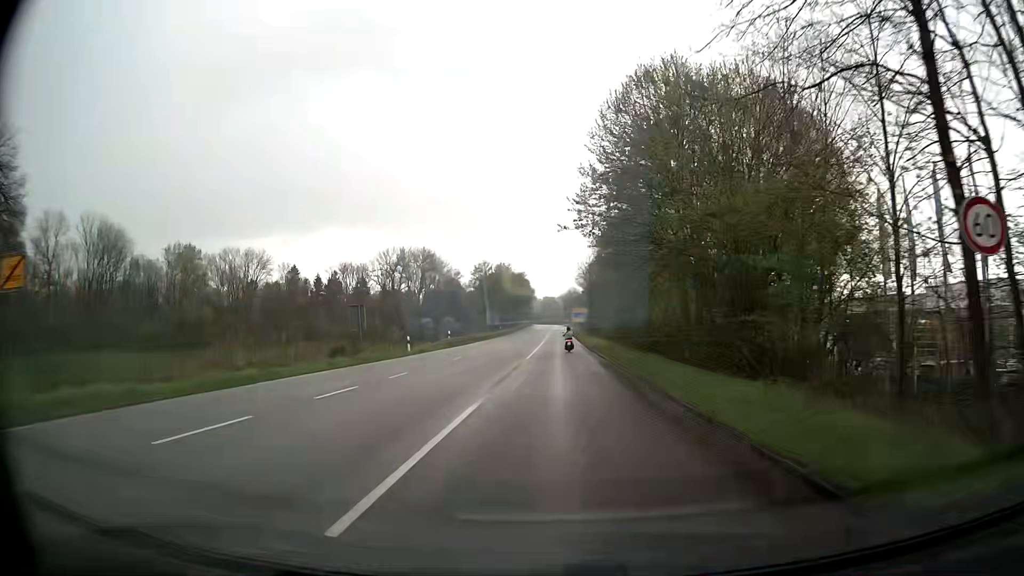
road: secondary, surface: asphalt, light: Day
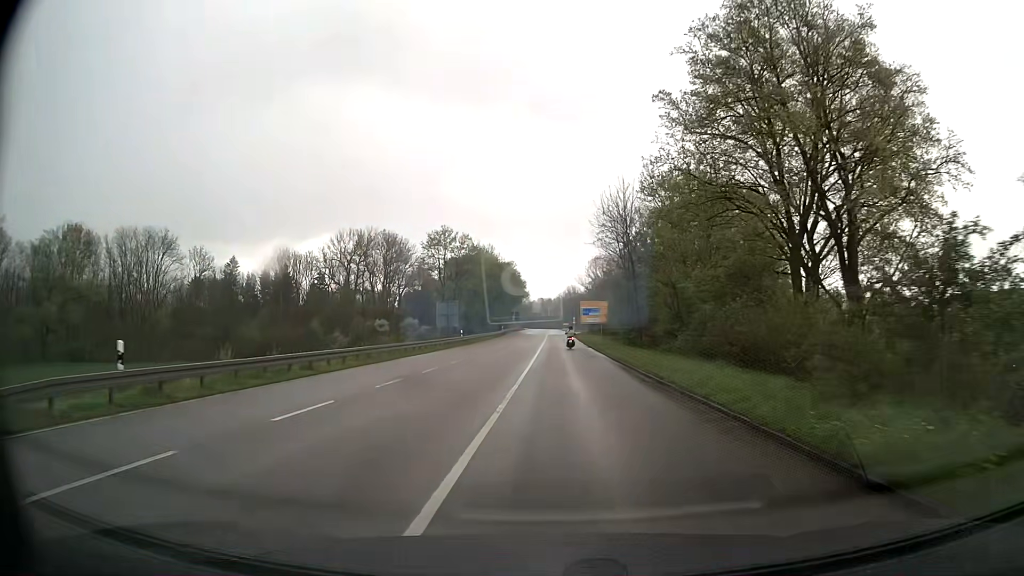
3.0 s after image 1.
(+0.1, +45.5) m; 0°
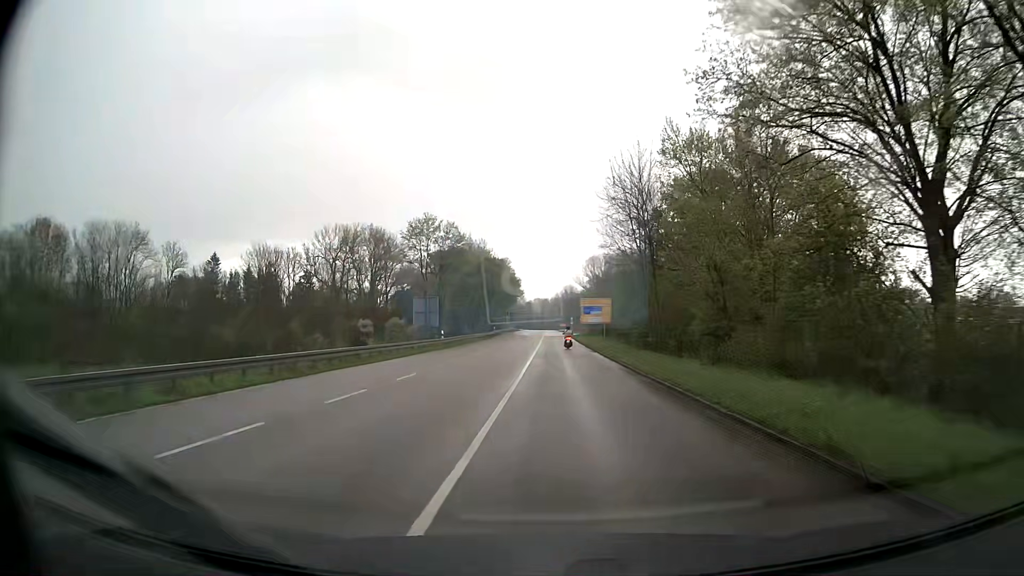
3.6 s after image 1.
(0.0, +9.4) m; 0°
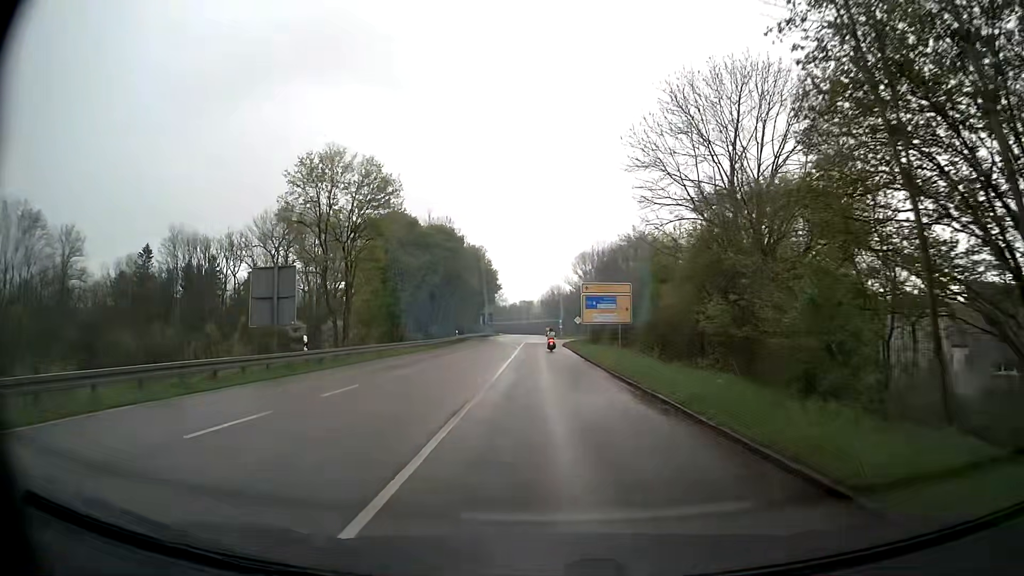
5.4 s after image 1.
(+0.4, +28.6) m; +1°
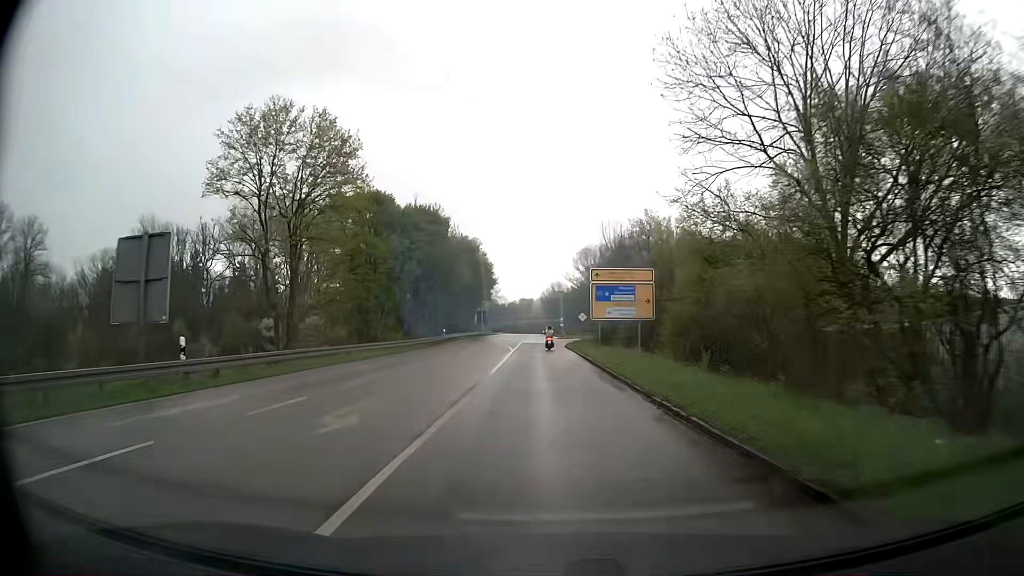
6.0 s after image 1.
(0.0, +9.6) m; 0°
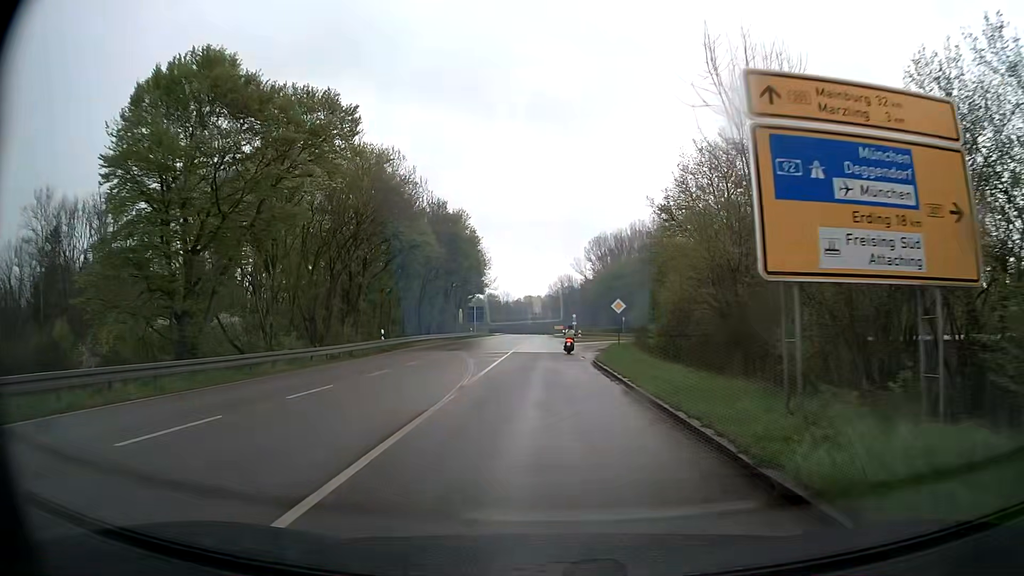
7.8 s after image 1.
(-0.1, +27.4) m; -1°
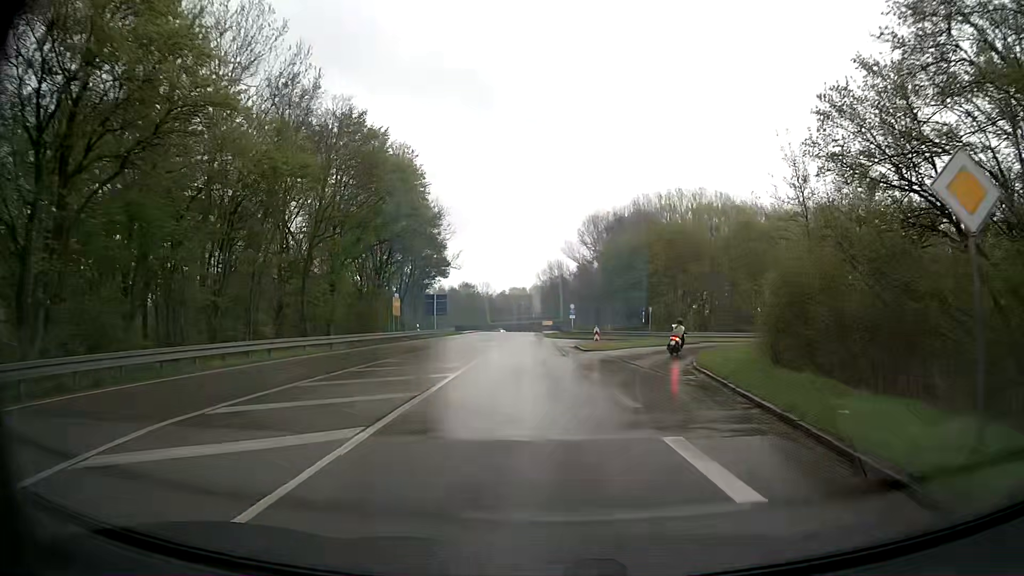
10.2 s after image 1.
(0.0, +30.5) m; +1°
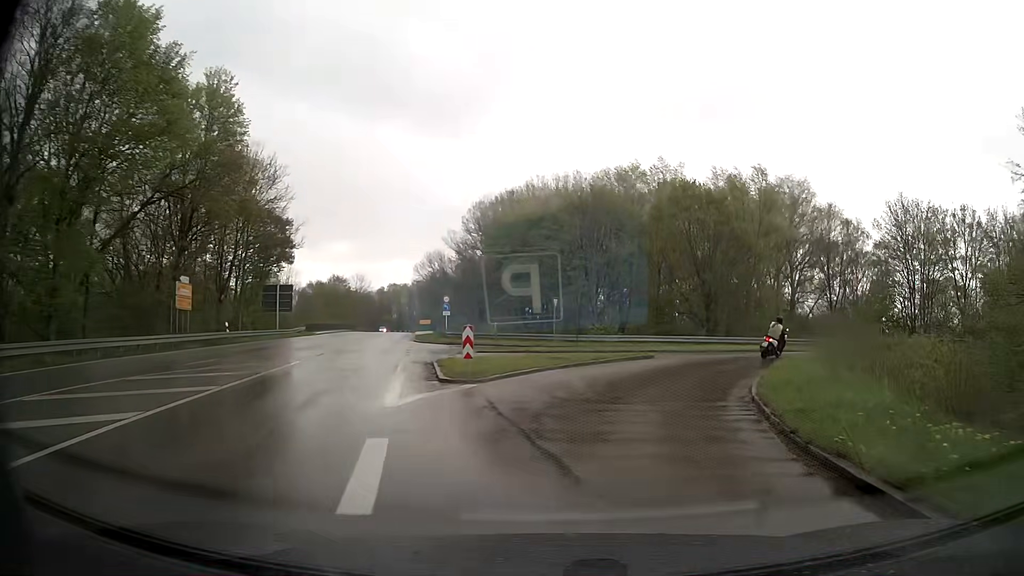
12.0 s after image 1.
(+1.3, +17.8) m; +10°
(+1, +10) (+4, +20) (+10, +27) (+19, +32) (+28, +35) (+38, +38) (+47, +41) (+57, +43) (+67, +45) (+77, +47) m
